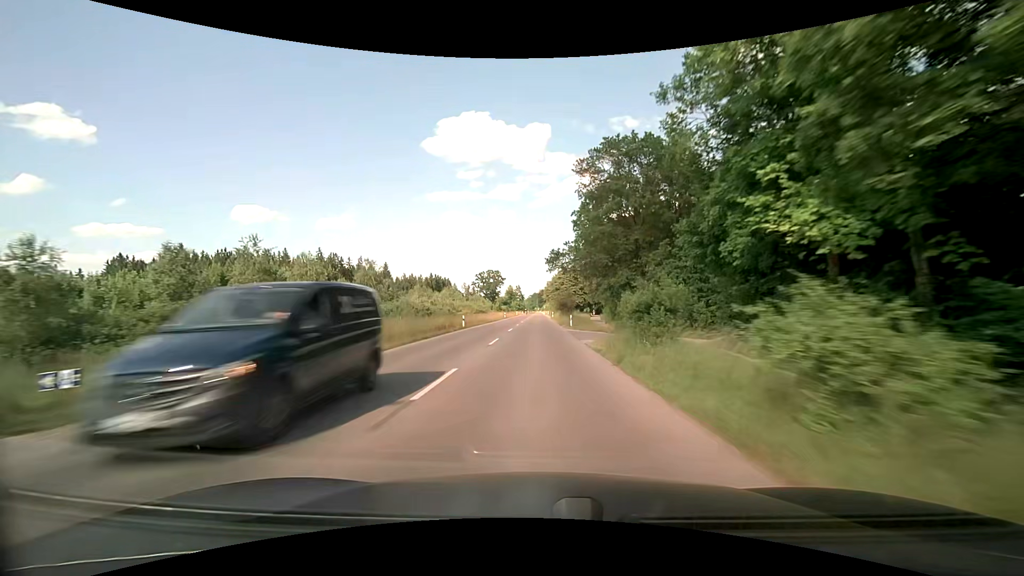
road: tertiary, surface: asphalt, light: Day
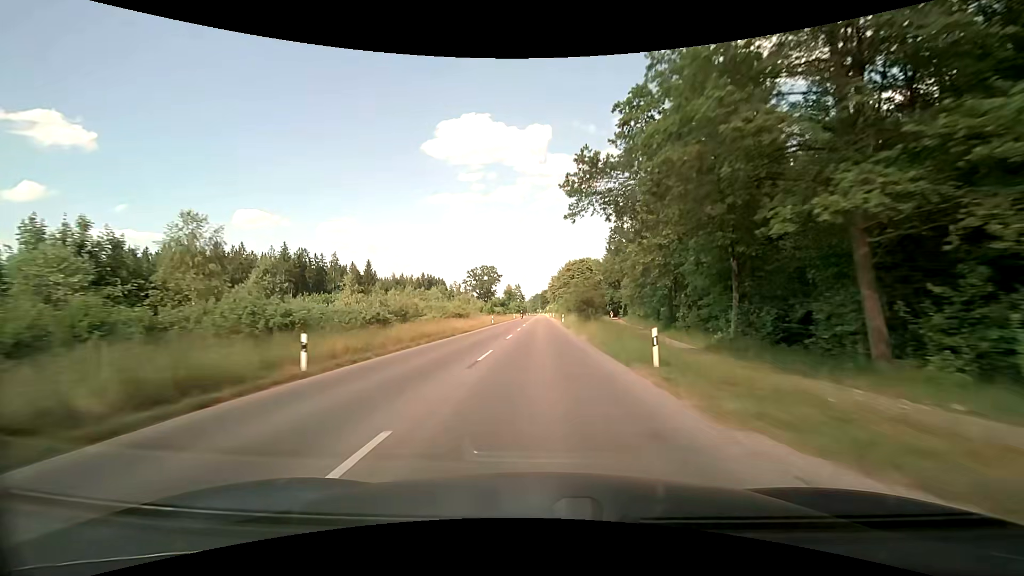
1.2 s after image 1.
(-0.2, +29.7) m; 0°
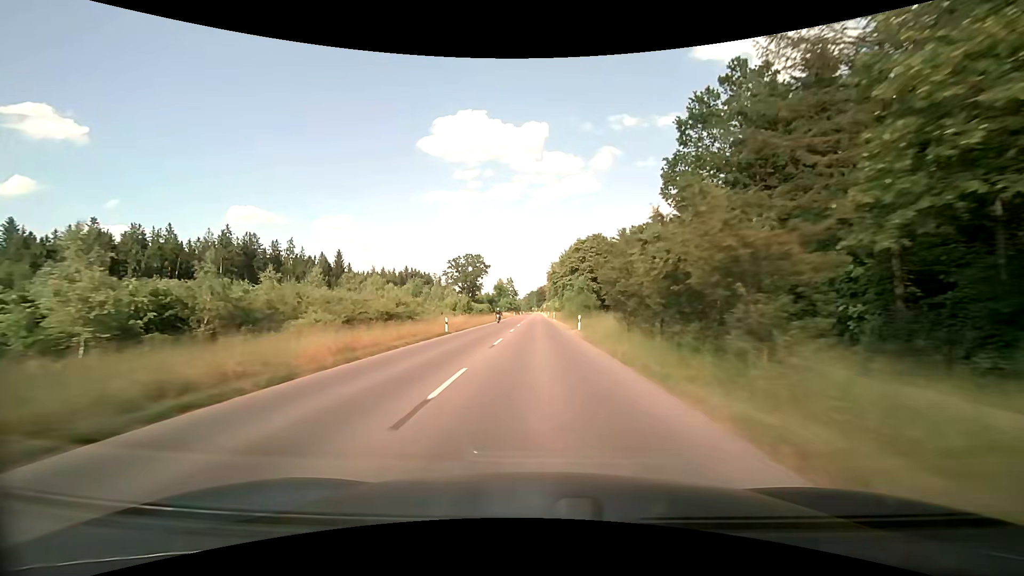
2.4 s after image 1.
(0.0, +29.8) m; 0°
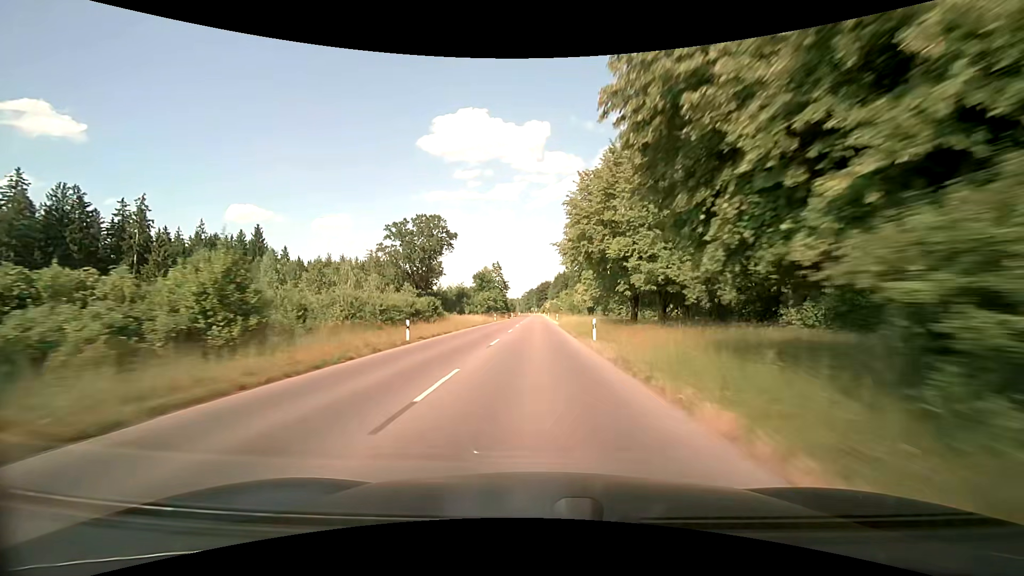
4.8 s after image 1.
(+0.5, +59.7) m; 0°
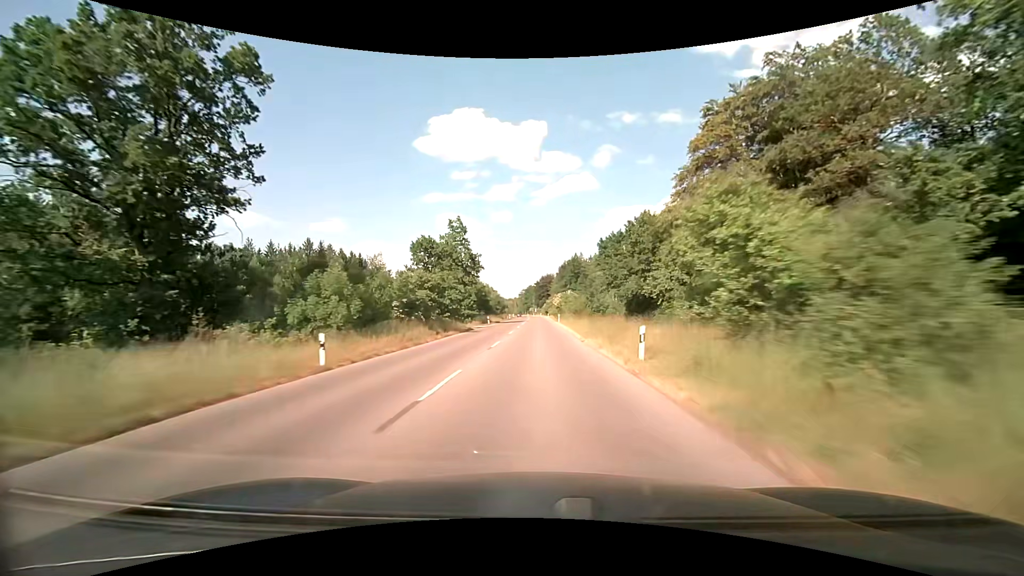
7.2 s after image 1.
(0.0, +59.7) m; 0°
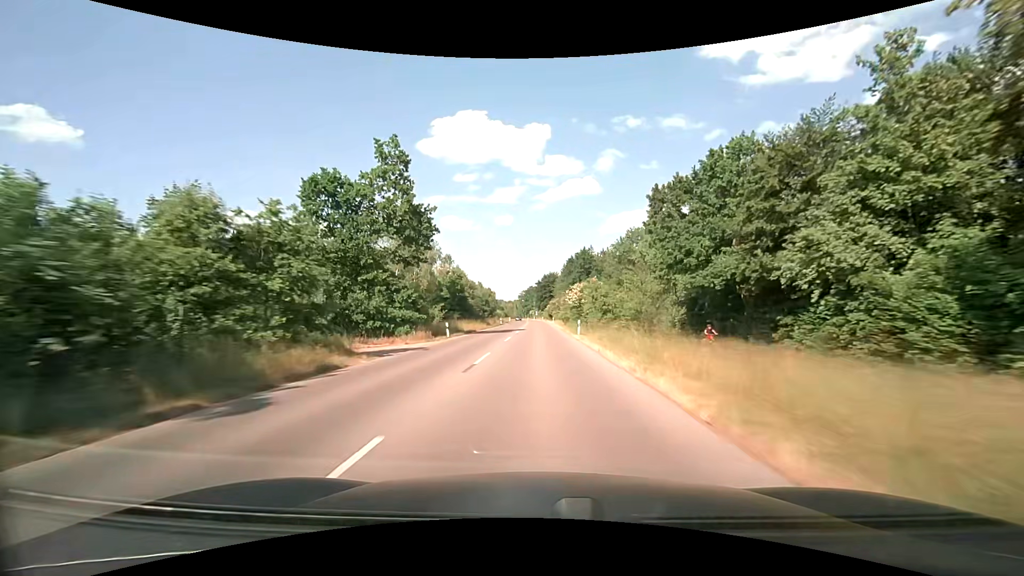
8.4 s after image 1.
(0.0, +29.8) m; 0°
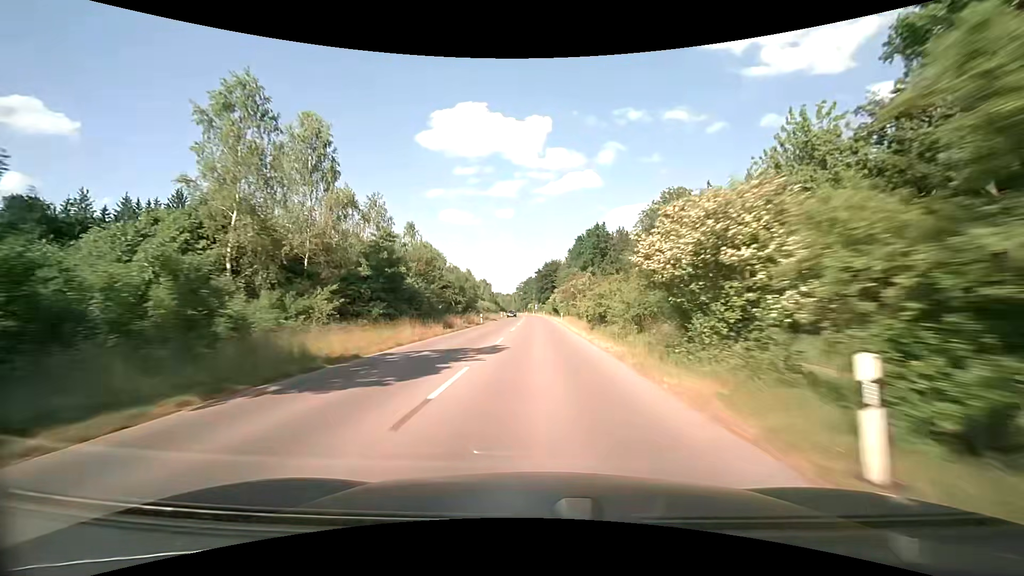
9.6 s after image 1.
(0.0, +29.6) m; 0°
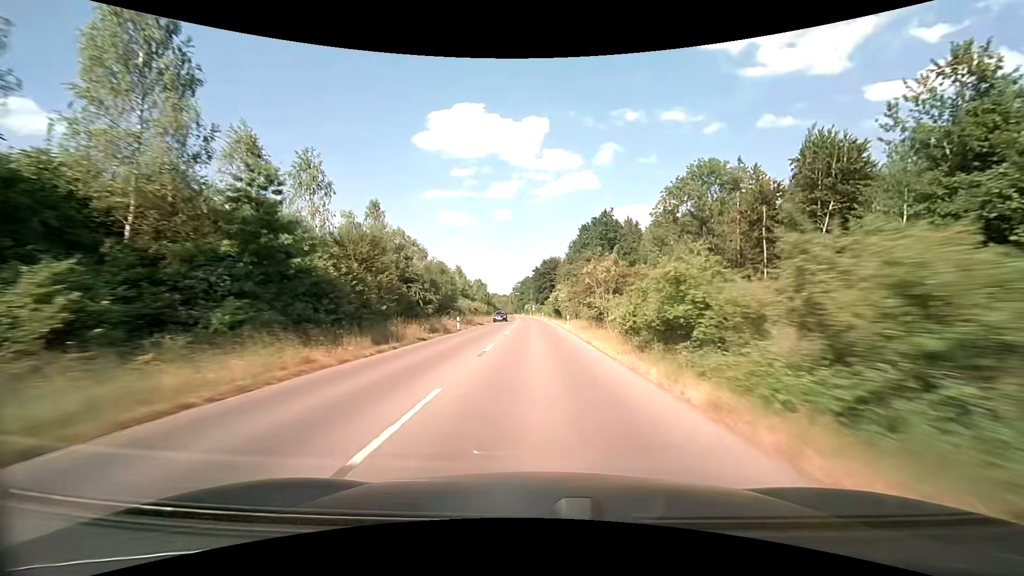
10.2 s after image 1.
(0.0, +14.8) m; 0°
(0, +10) (0, +20) (0, +30) (0, +40) (0, +50) (0, +60) (-1, +70) (-1, +80) (-1, +90) (-2, +100) m
